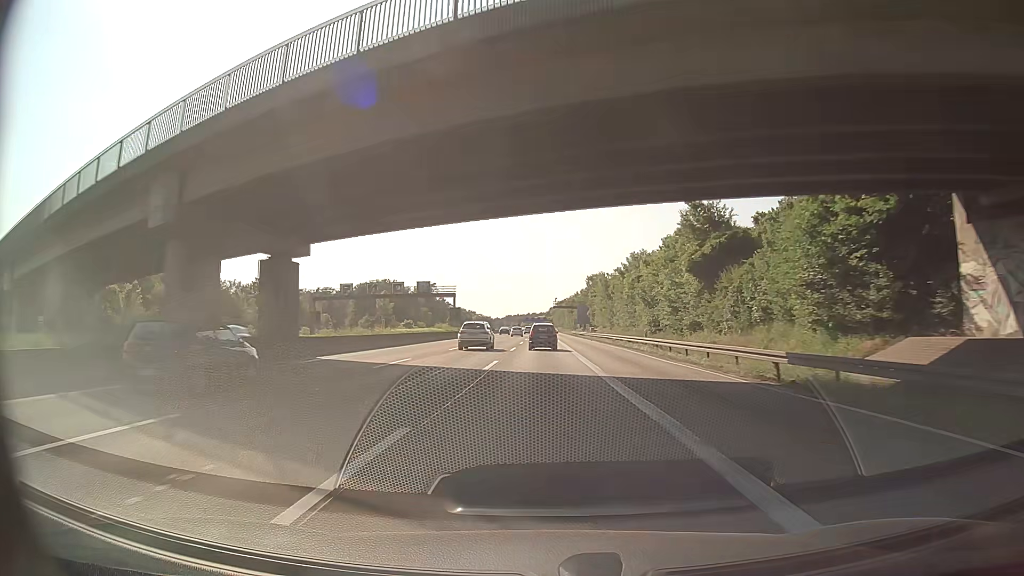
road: motorway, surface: asphalt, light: Day
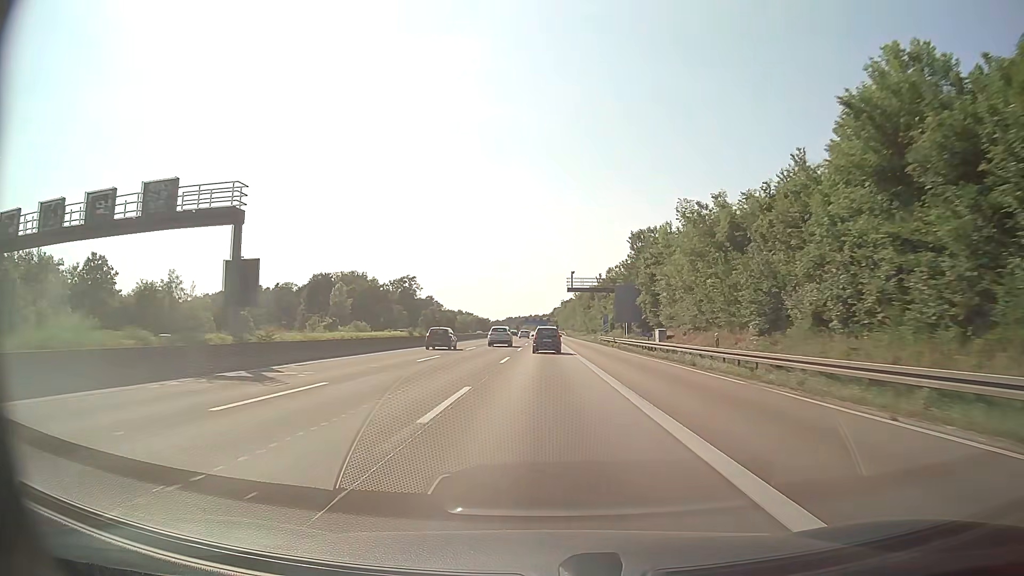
(-0.4, +65.2) m; 0°
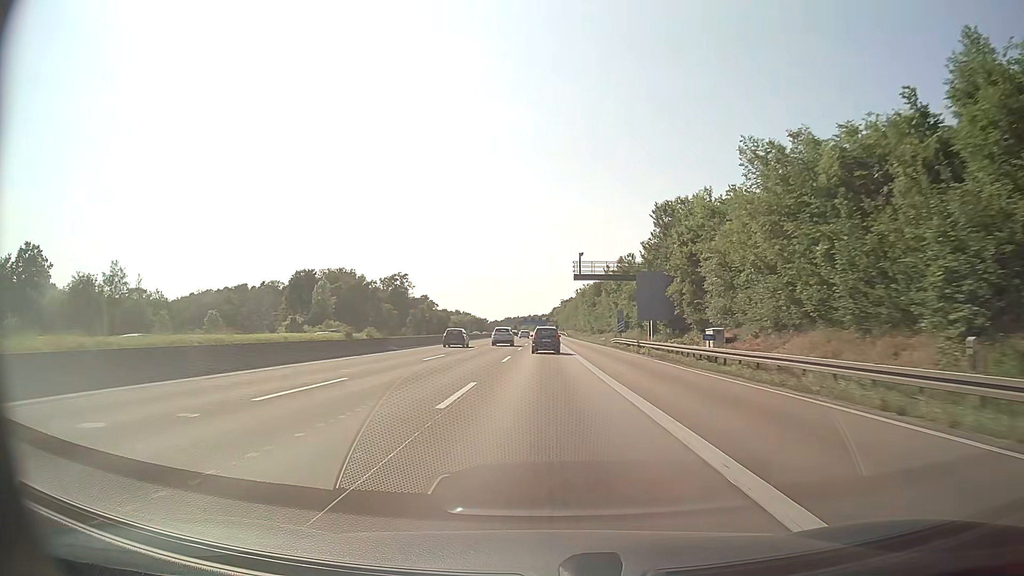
(0.0, +16.3) m; 0°
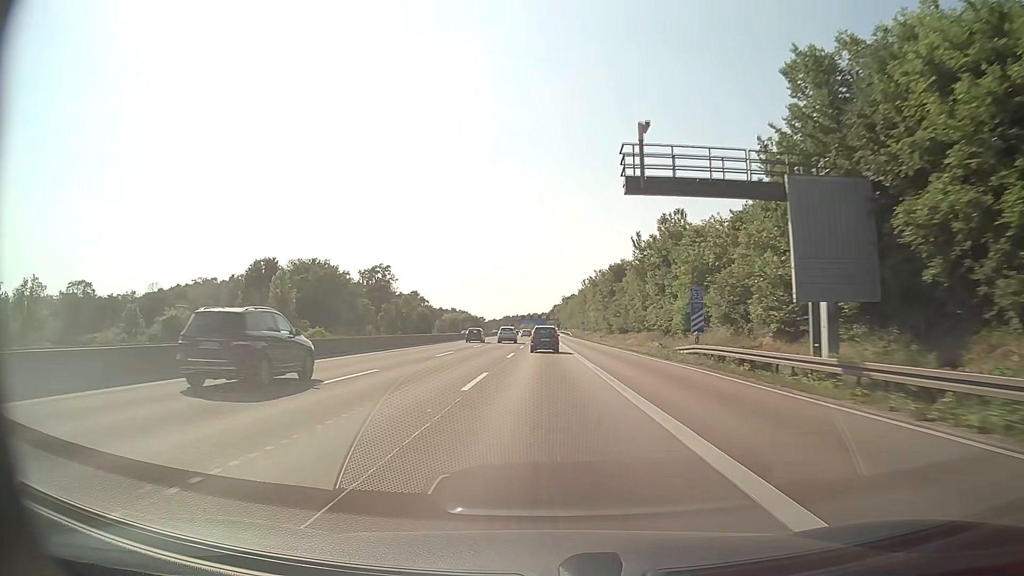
(0.0, +32.6) m; 0°
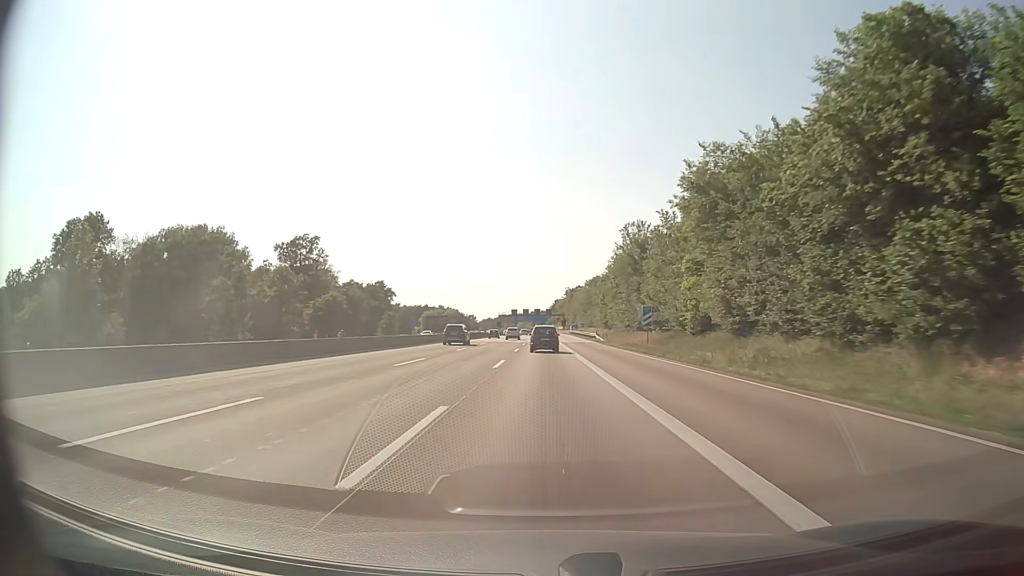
(0.0, +81.3) m; 0°
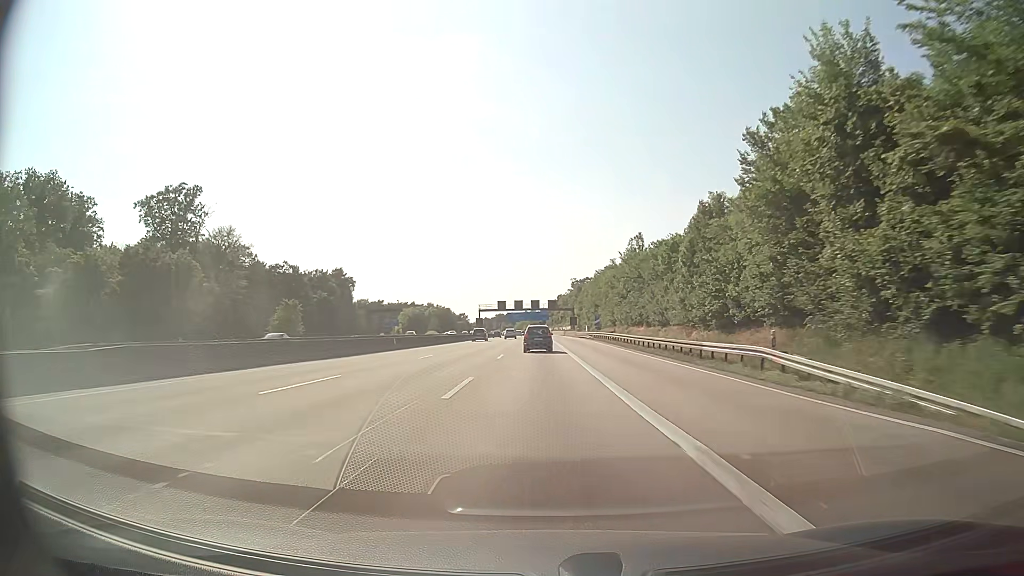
(0.0, +64.8) m; 0°
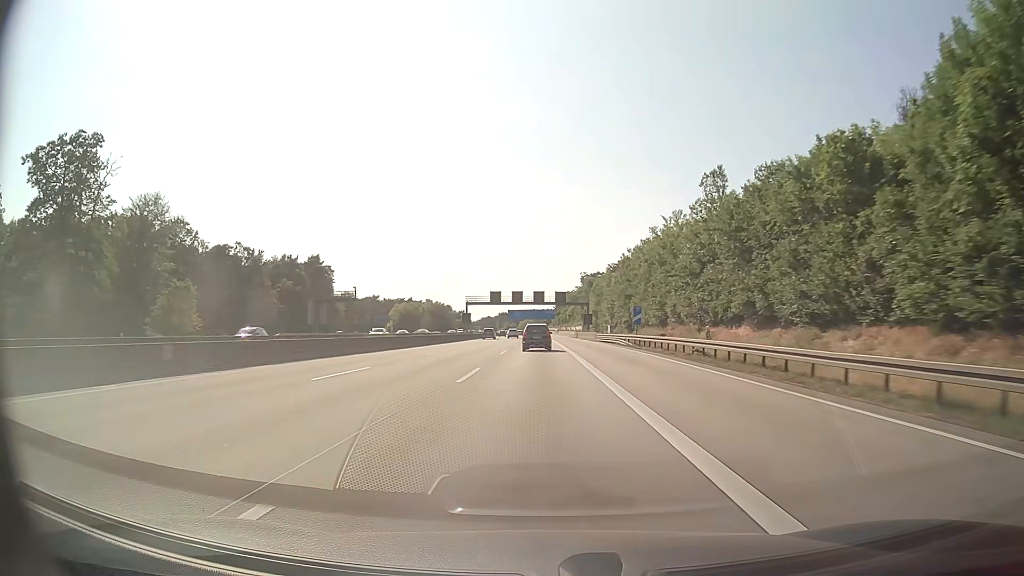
(-0.1, +32.3) m; -1°
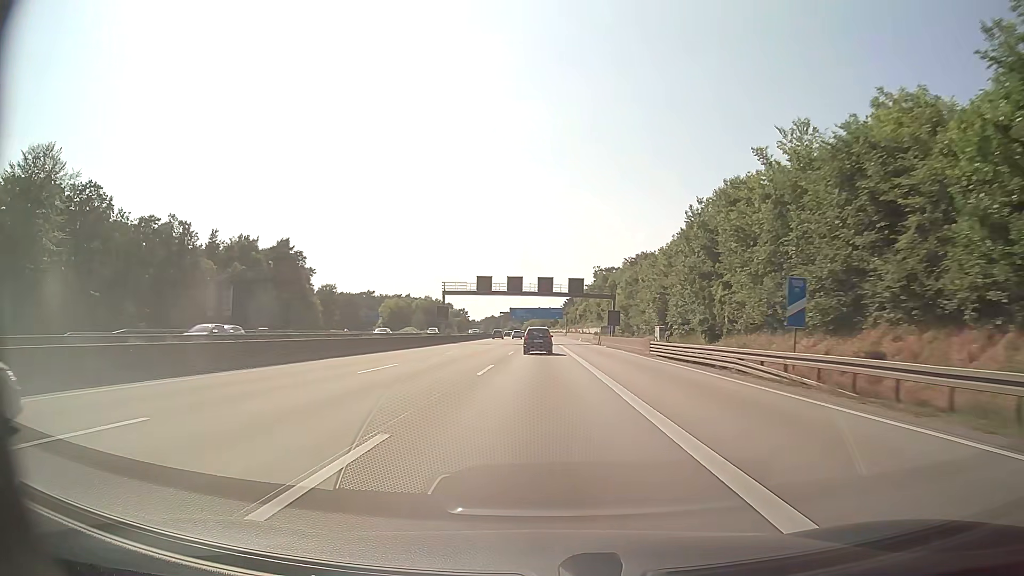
(-0.1, +32.3) m; 0°
(0, +10) (0, +20) (0, +30) (0, +40) (0, +50) (0, +60) (0, +70) (0, +80) (0, +90) (0, +100) m
